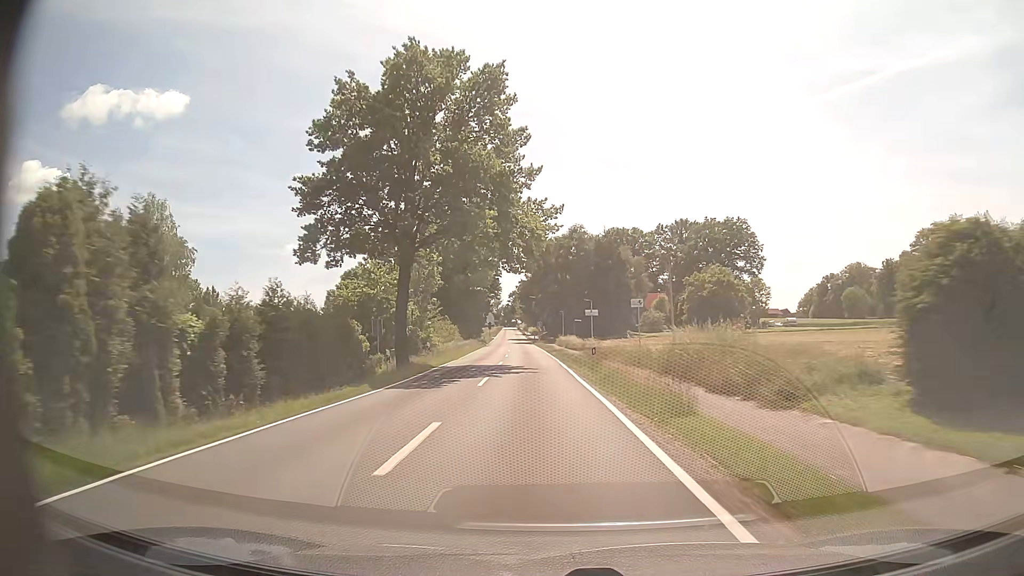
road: tertiary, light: Day
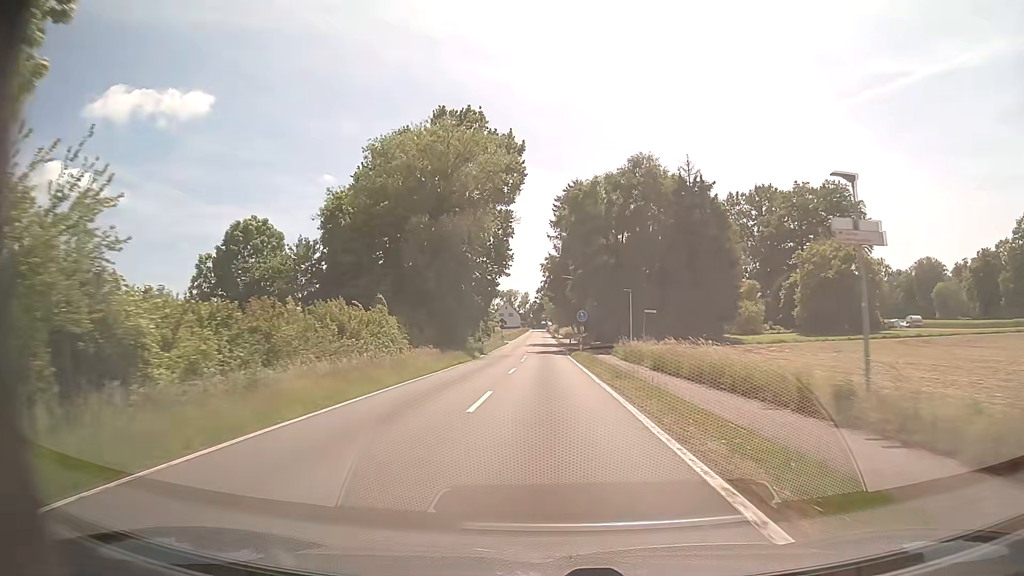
(-1.2, +42.8) m; -3°
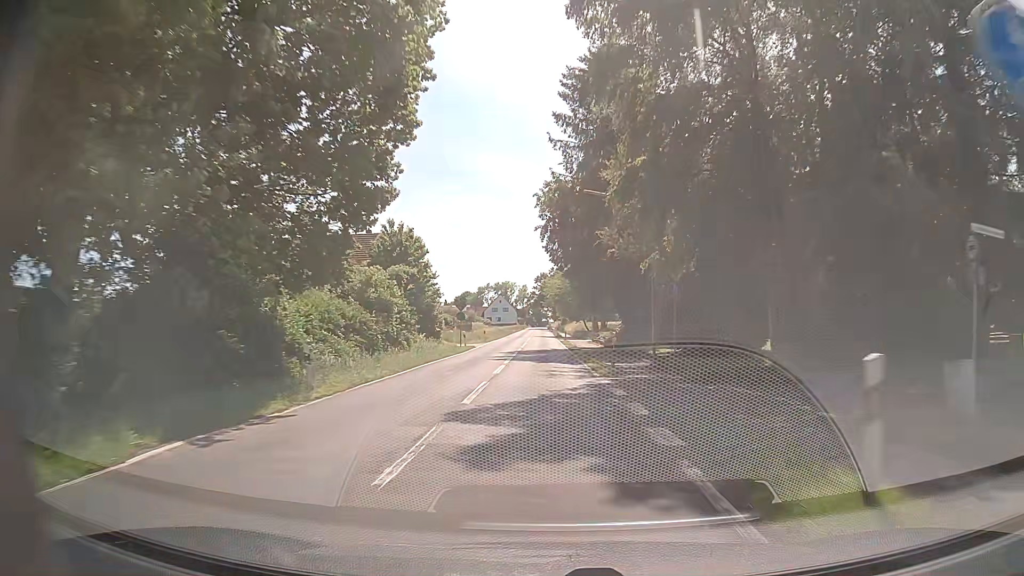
(+0.1, +41.8) m; 0°
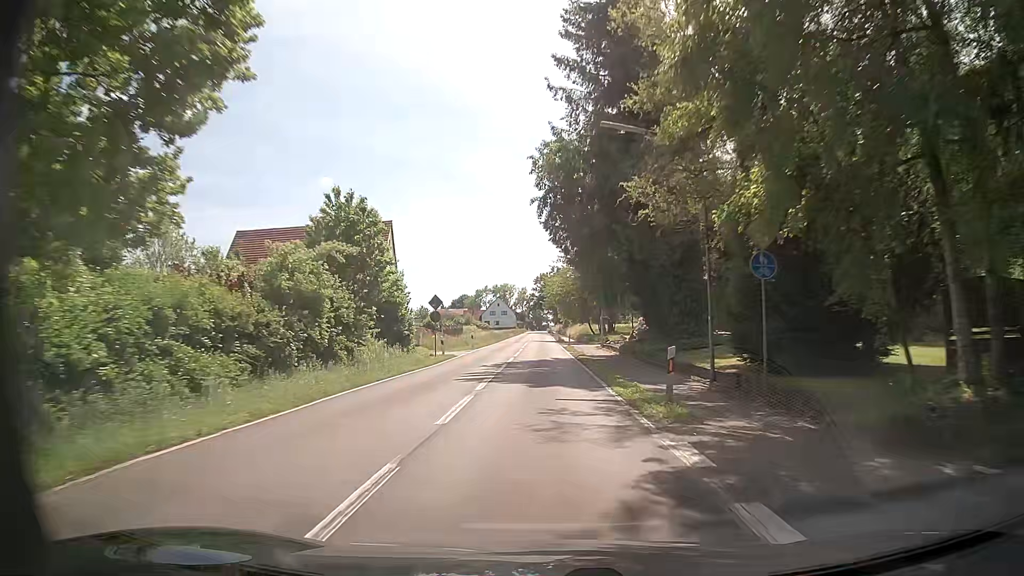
(0.0, +10.3) m; 0°
